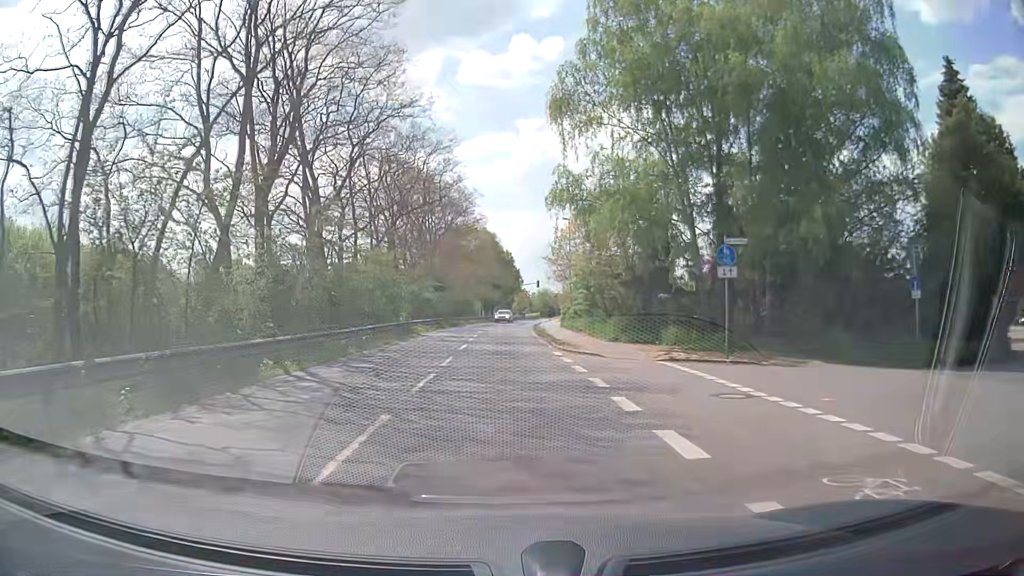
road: tertiary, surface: asphalt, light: Day
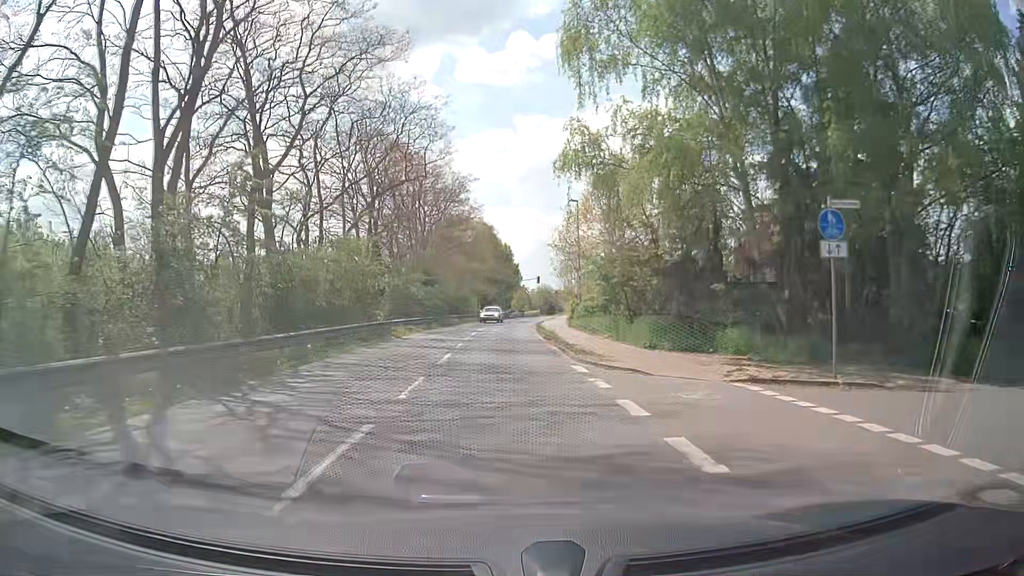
(0.0, +6.8) m; 0°
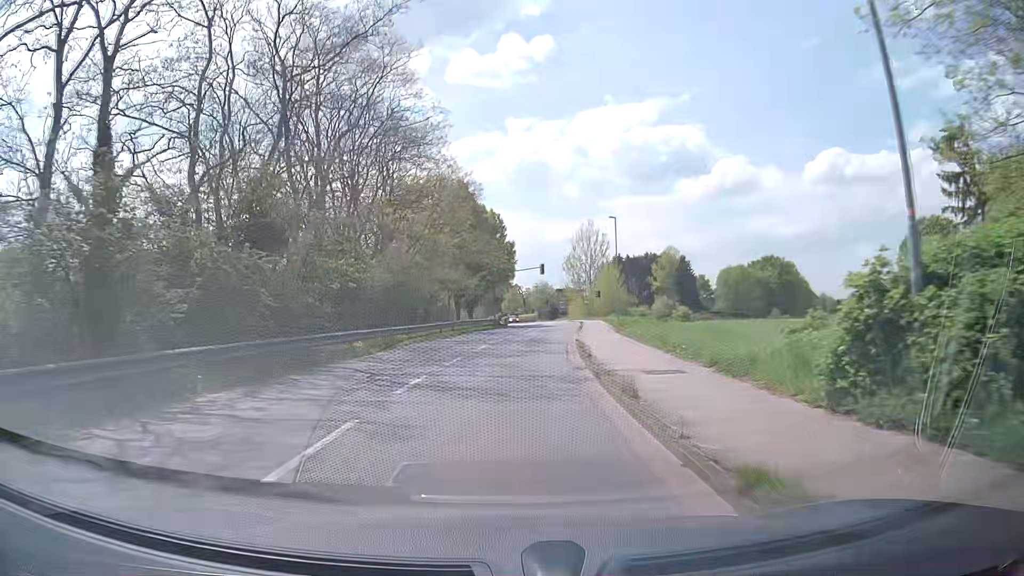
(0.0, +34.5) m; 0°
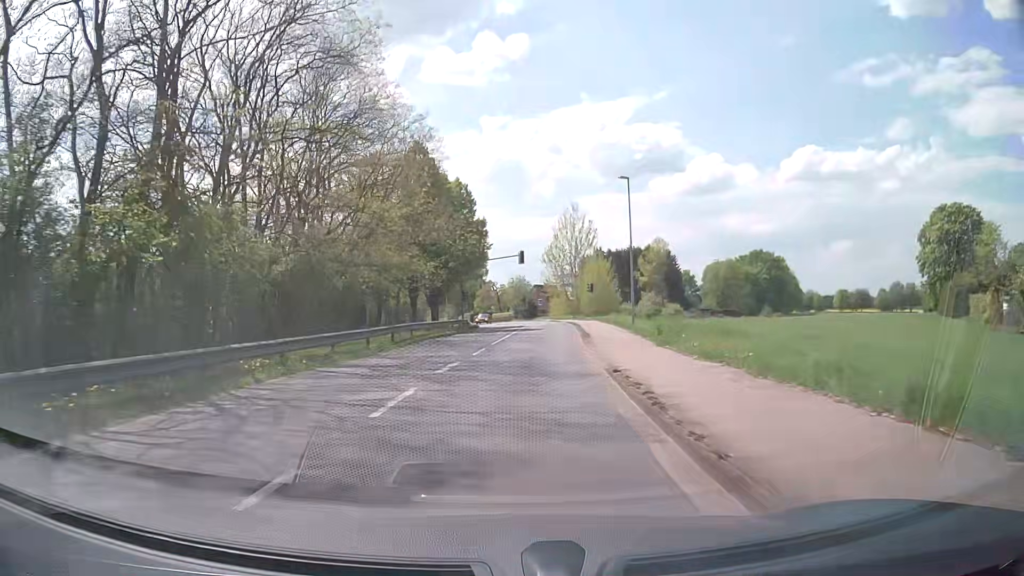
(+0.3, +14.1) m; +2°
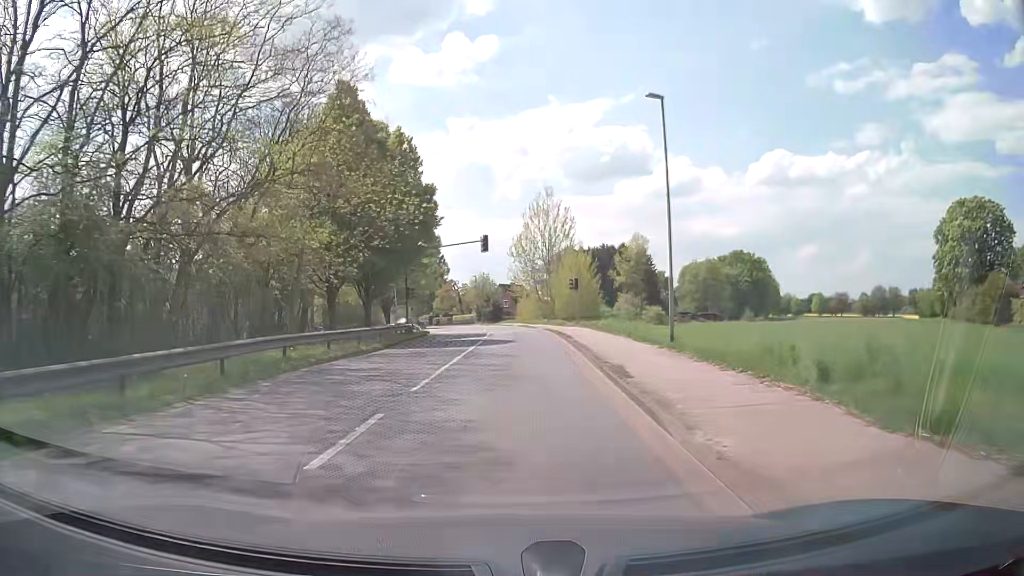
(+0.5, +14.1) m; +3°
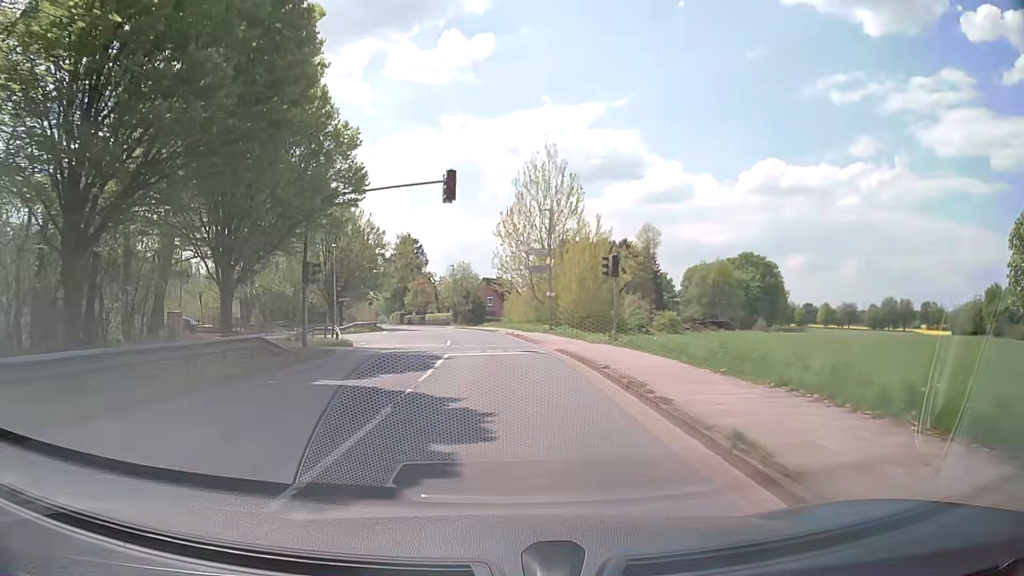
(+0.3, +21.1) m; +1°
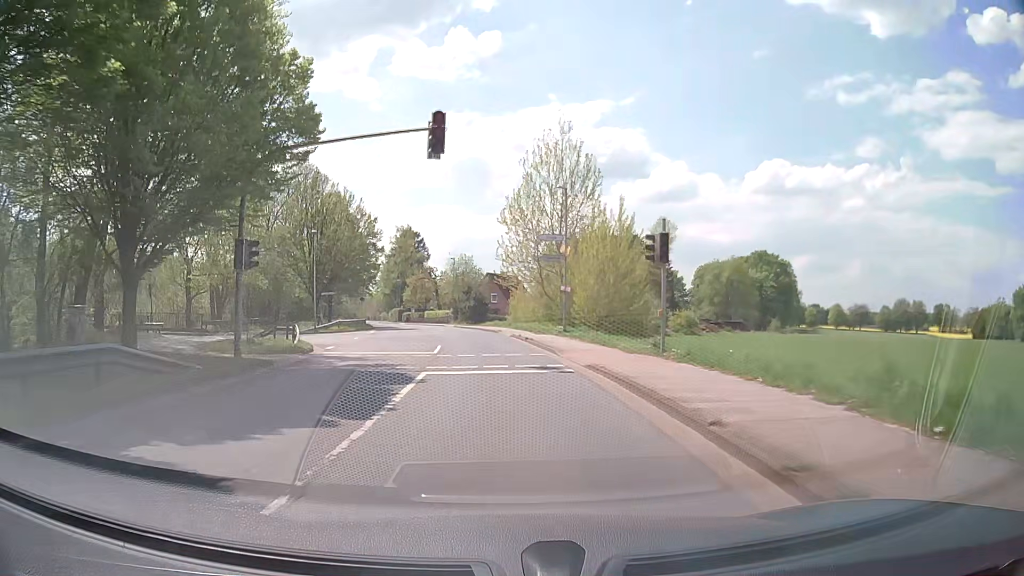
(0.0, +7.0) m; -1°
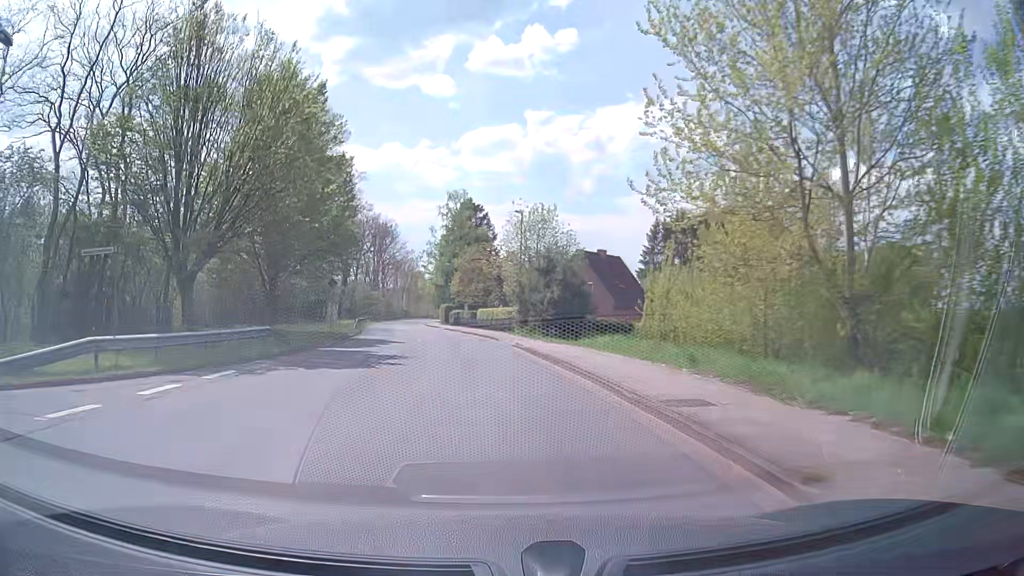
(-1.4, +36.4) m; -6°
(0, +10) (-1, +20) (-2, +30) (-3, +40) (-5, +50) (-7, +60) (-9, +69) (-10, +79) (-12, +89) (-13, +99) m
